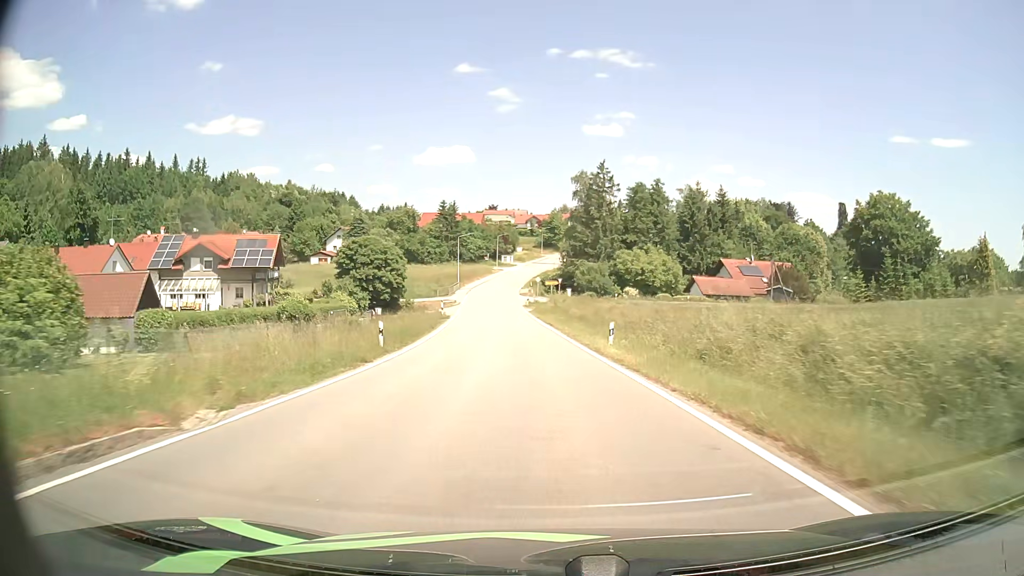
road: tertiary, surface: asphalt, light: Day
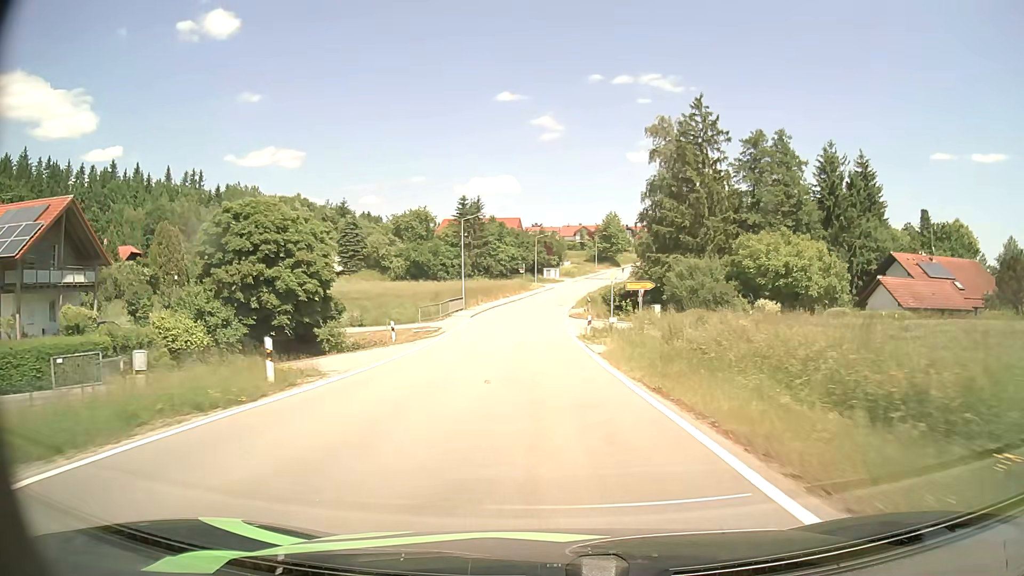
(-1.8, +39.7) m; -4°
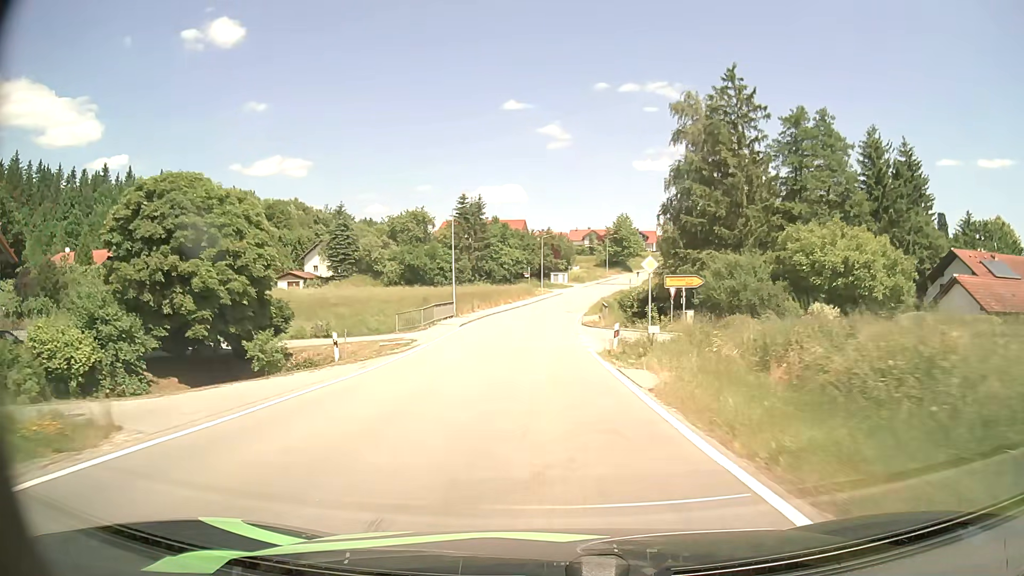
(-0.1, +9.4) m; -1°
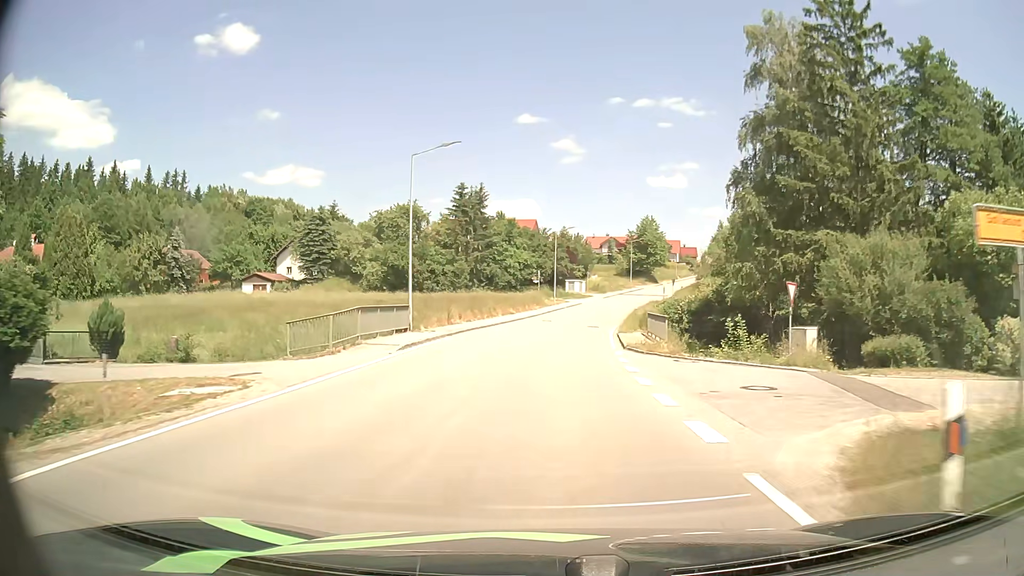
(-0.2, +18.2) m; -1°
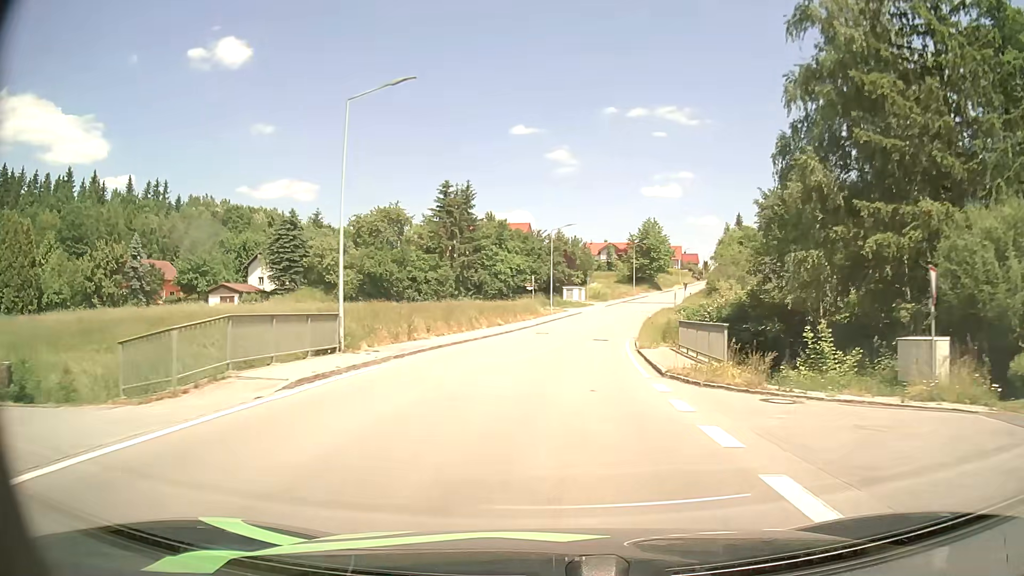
(0.0, +9.1) m; 0°
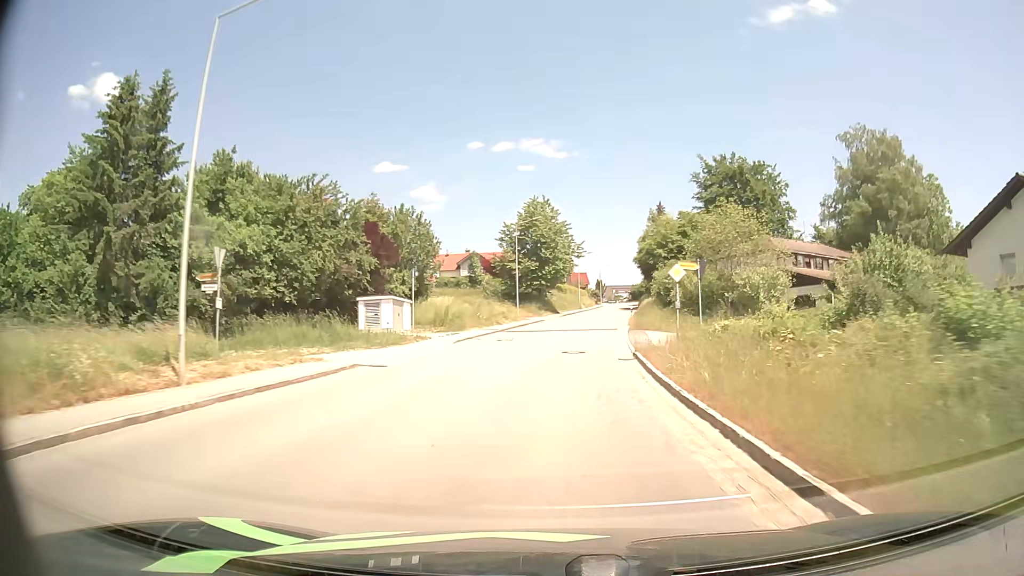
(+4.0, +46.2) m; +11°
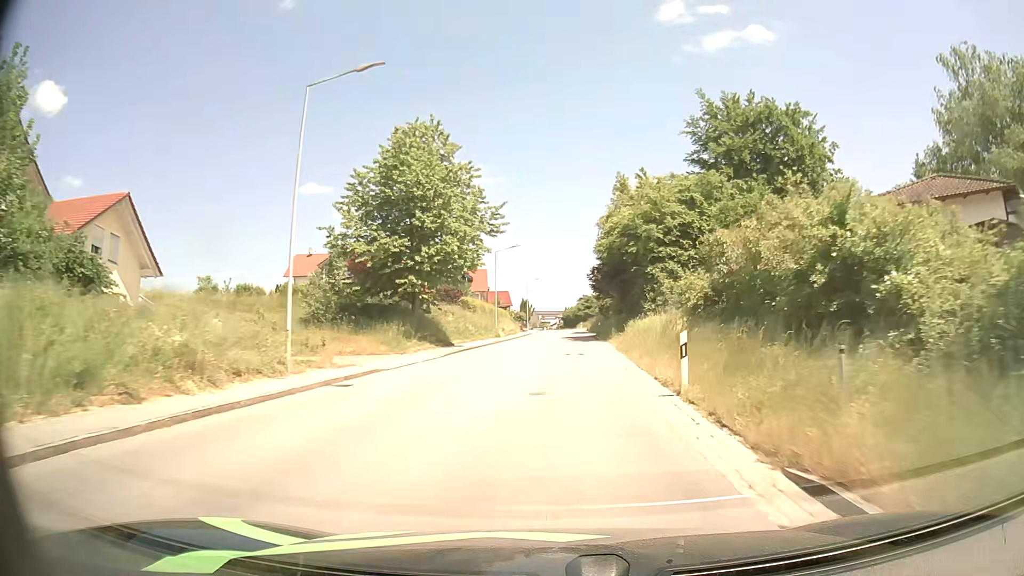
(+2.0, +35.5) m; +7°
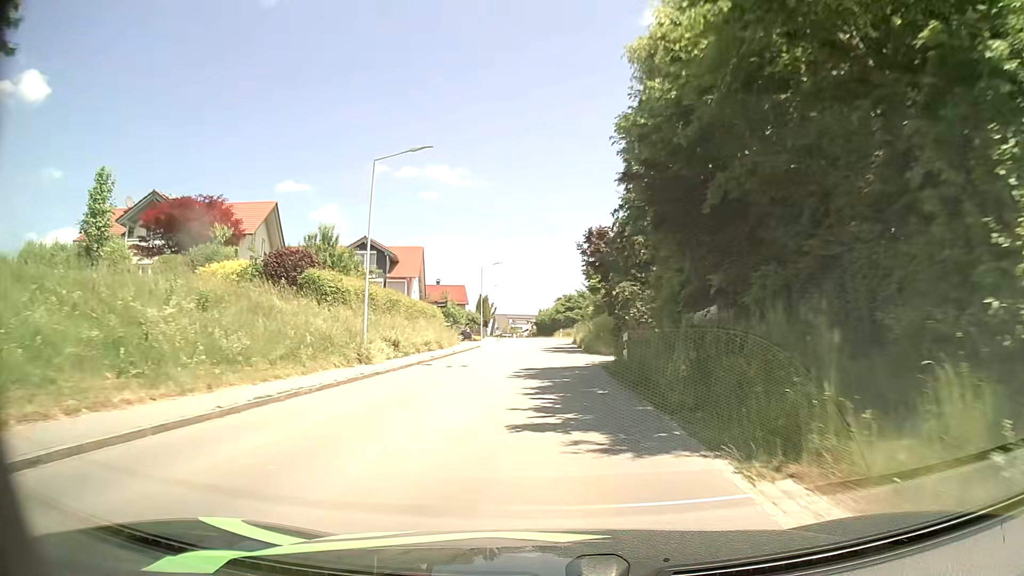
(+1.2, +33.4) m; +2°
(0, +10) (0, +20) (0, +30) (0, +40) (0, +50) (0, +60) (0, +70) (0, +80) (-1, +90) (-2, +100) m
